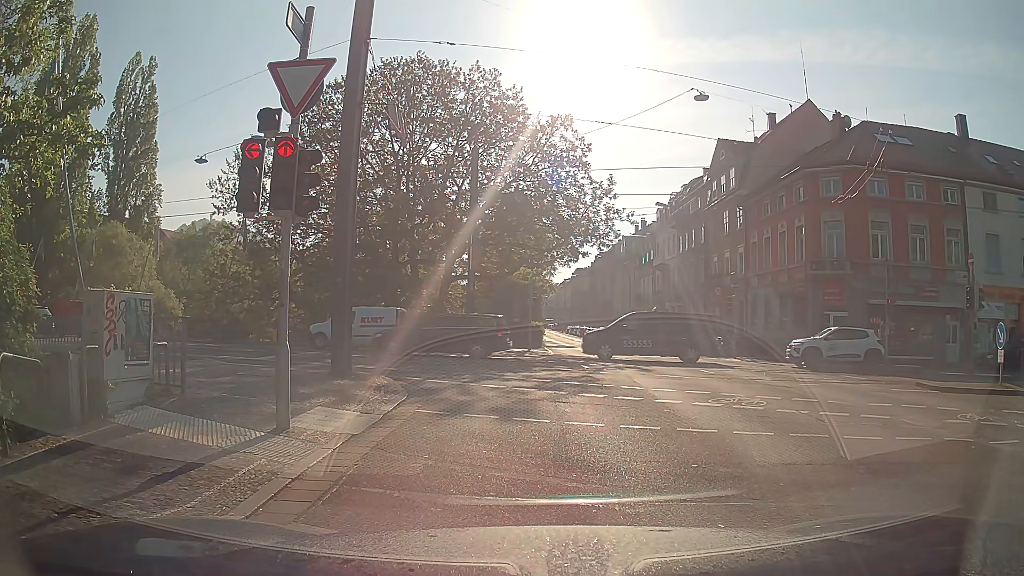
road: primary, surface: asphalt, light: Day
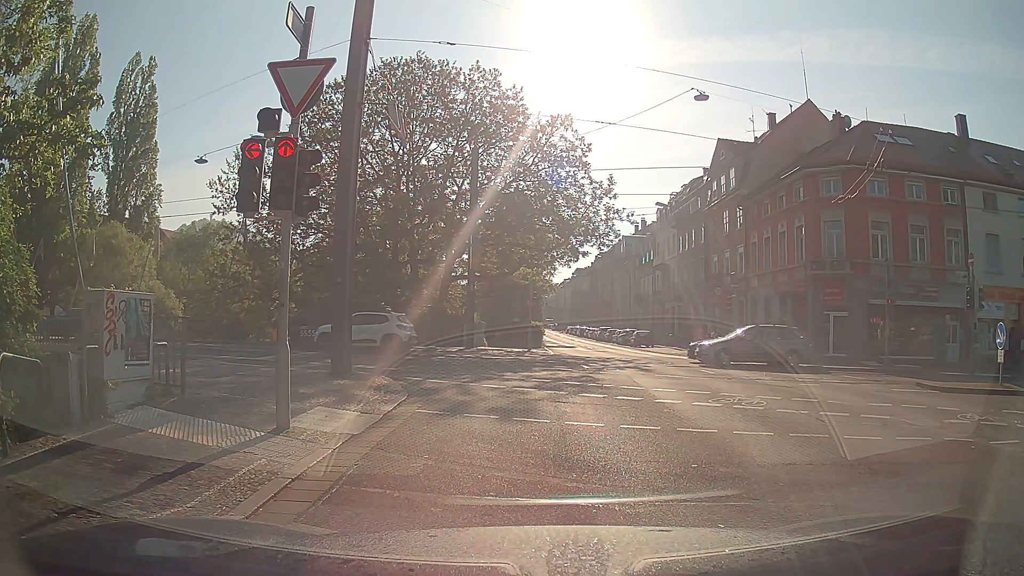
(0.0, 0.0) m; 0°
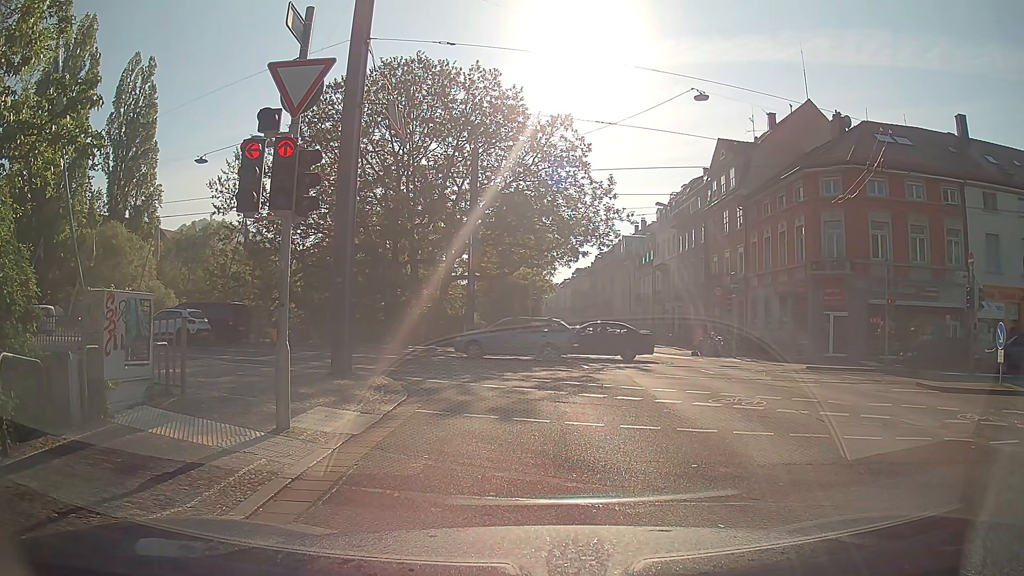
(0.0, 0.0) m; 0°
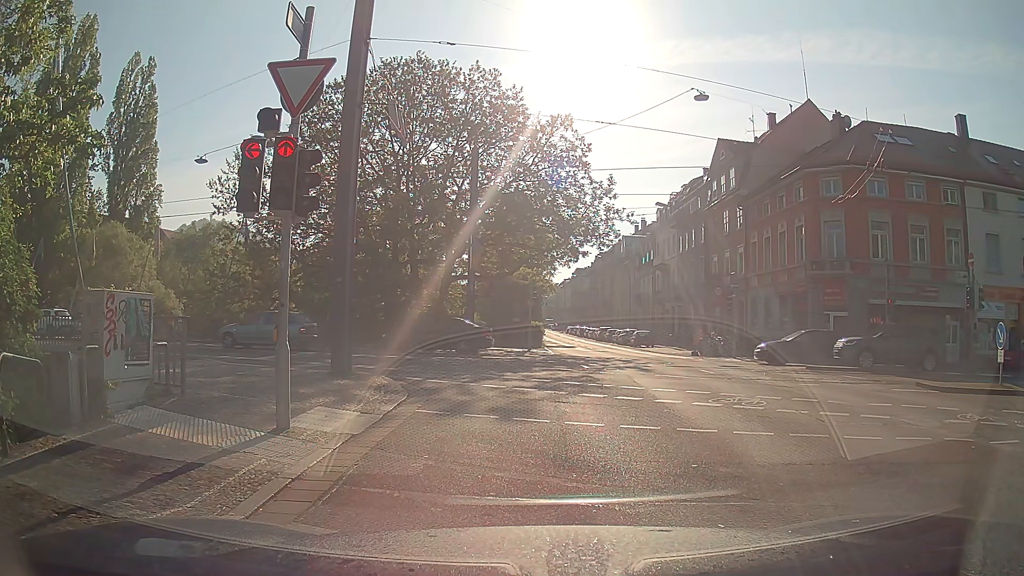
(0.0, 0.0) m; 0°
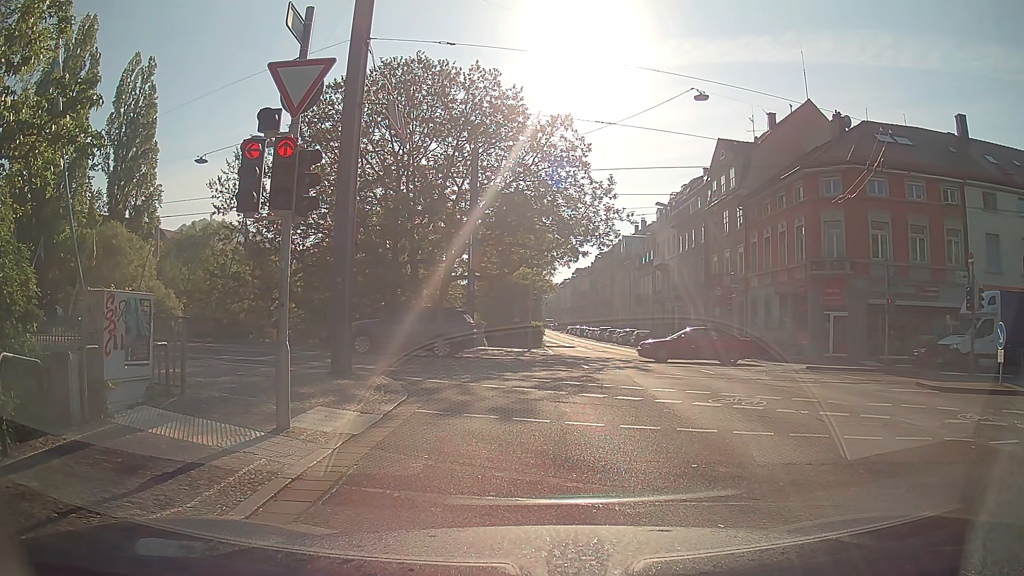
(0.0, 0.0) m; 0°
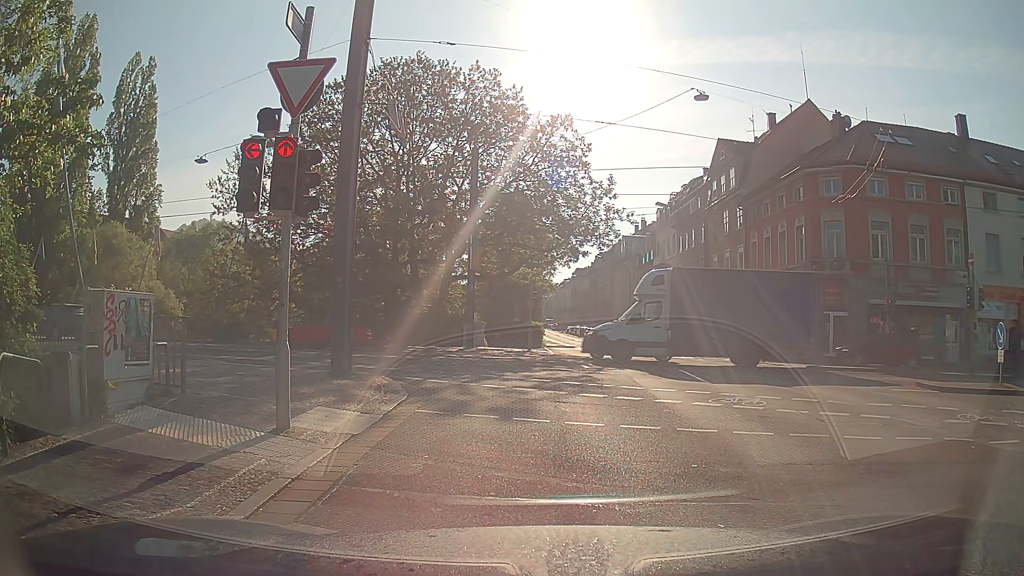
(0.0, 0.0) m; 0°
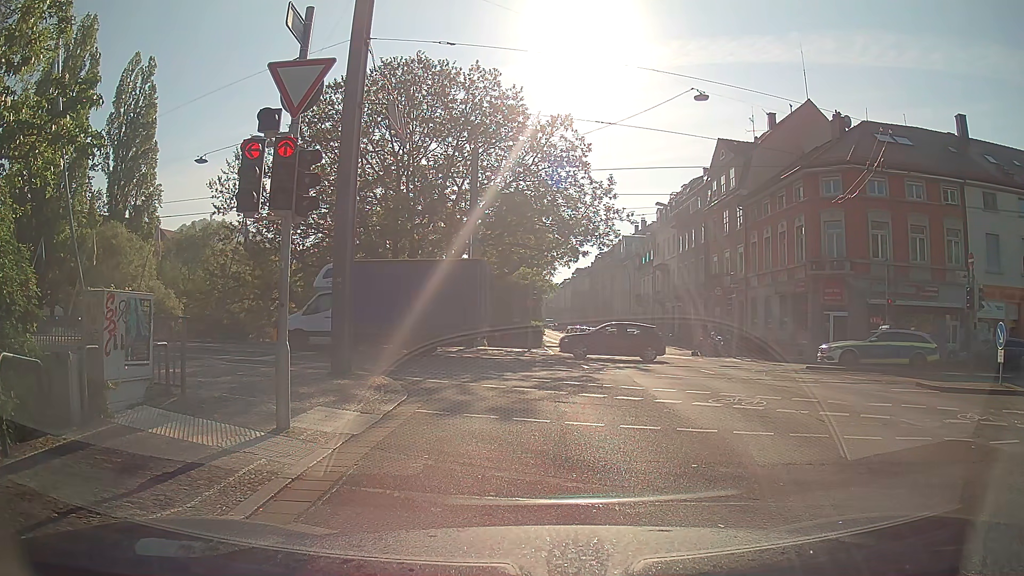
(0.0, 0.0) m; 0°
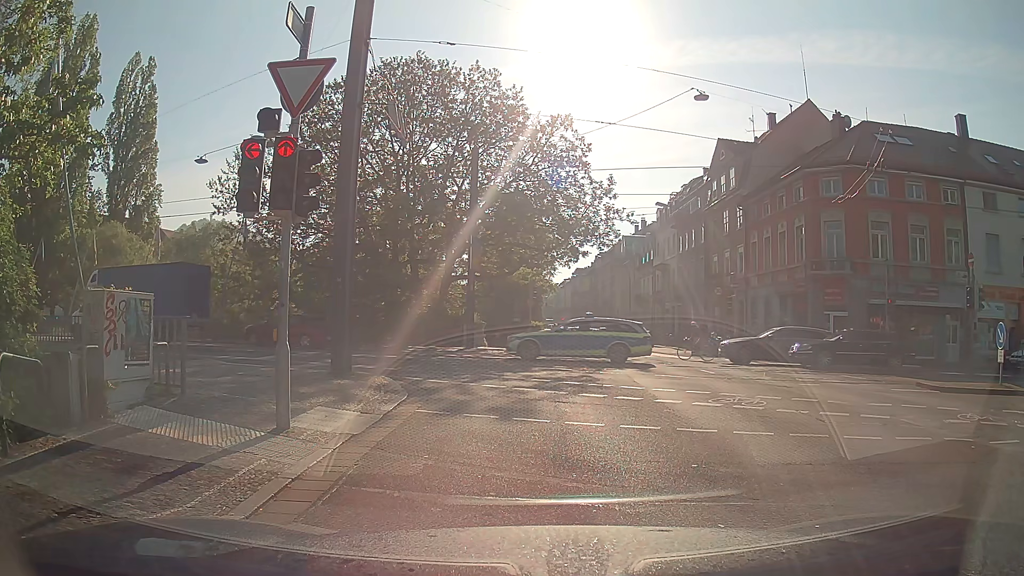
(0.0, 0.0) m; 0°
